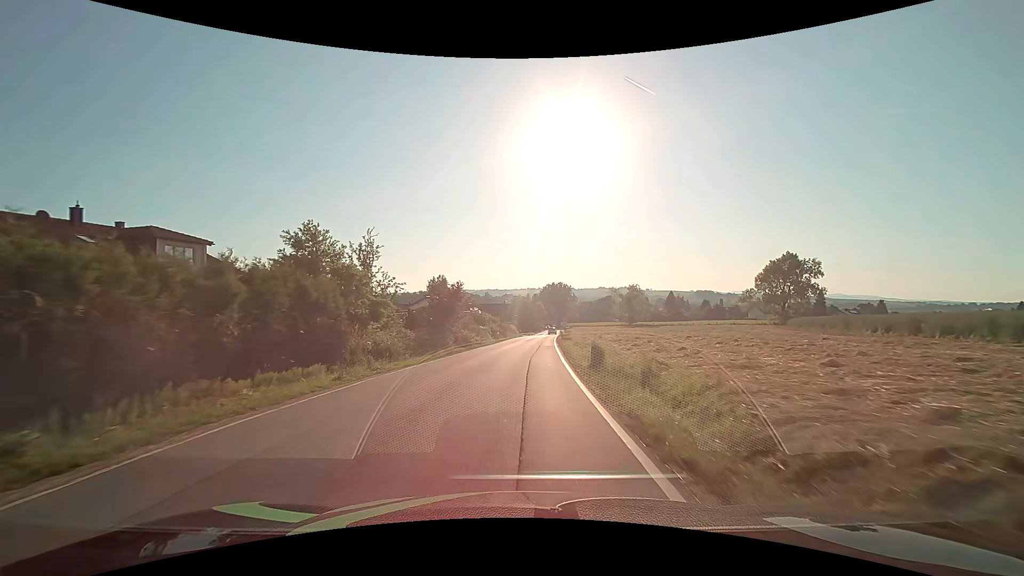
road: secondary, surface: asphalt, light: Day
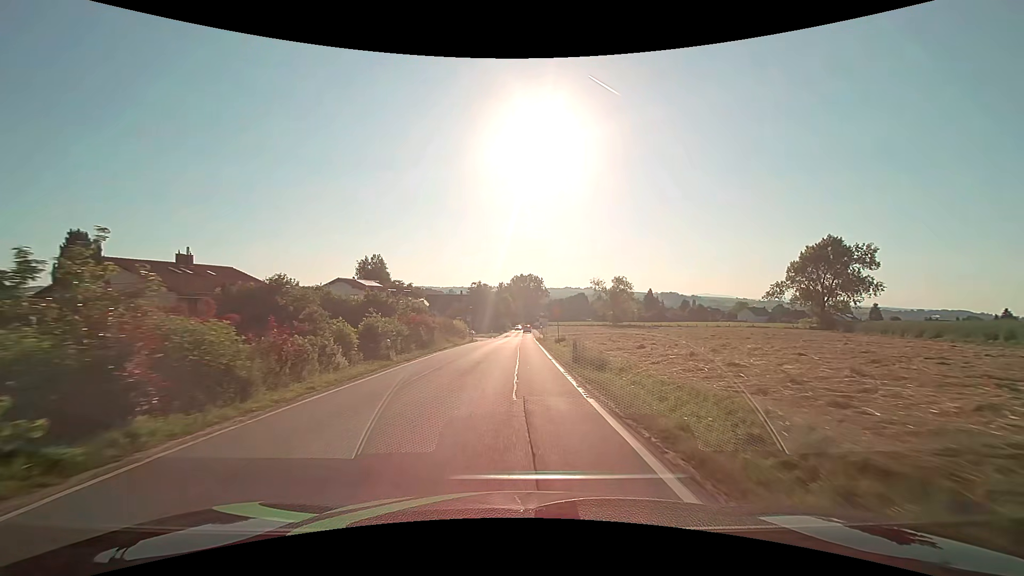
(+1.4, +38.2) m; +4°
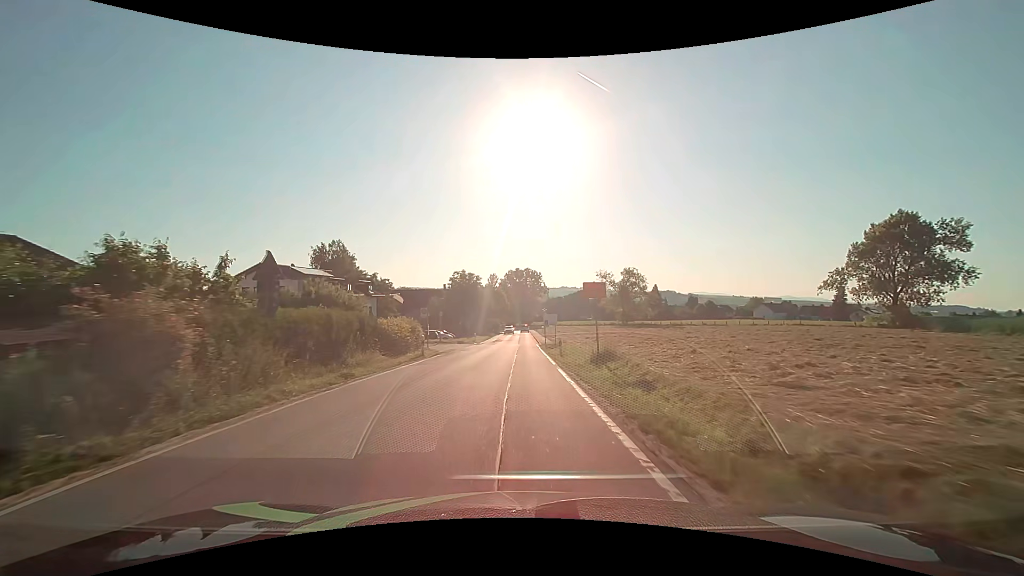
(+0.2, +23.0) m; +1°
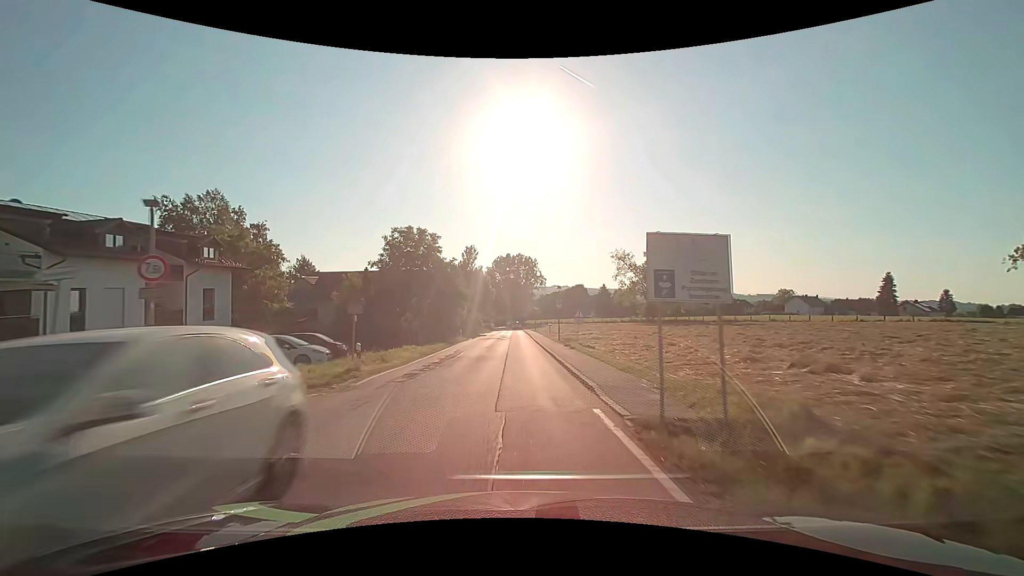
(+0.1, +37.1) m; +1°
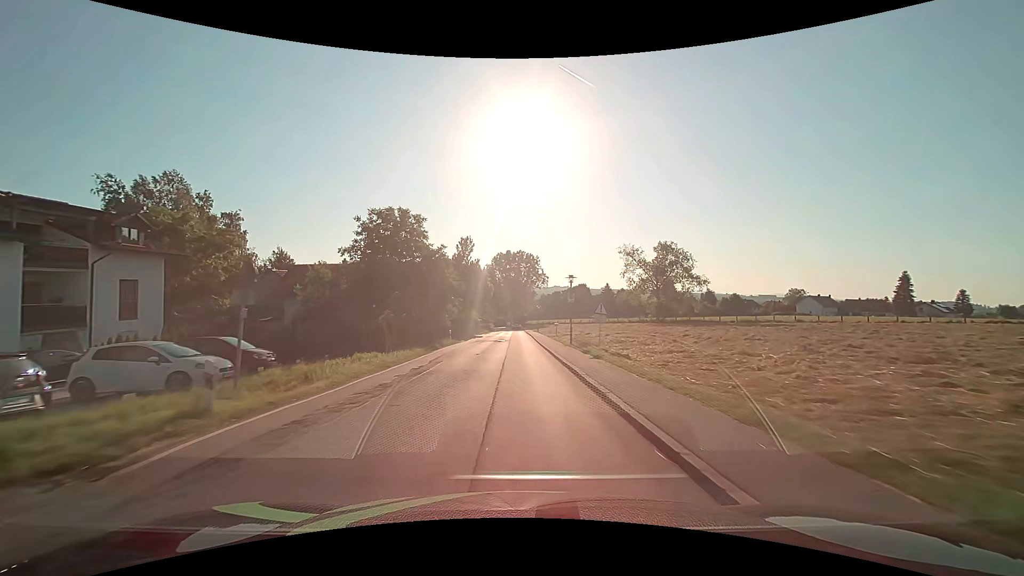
(0.0, +7.8) m; 0°
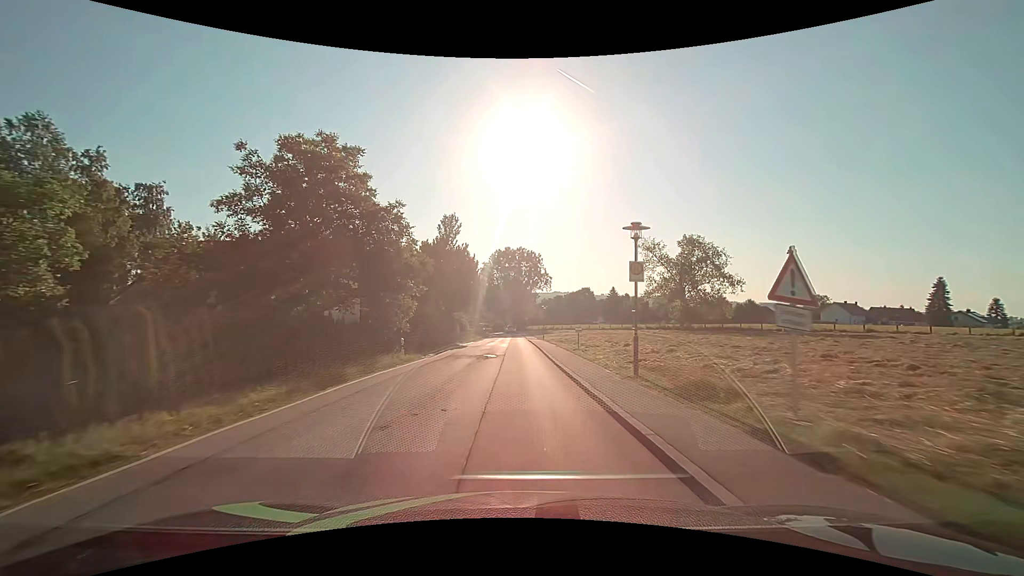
(0.0, +15.8) m; 0°
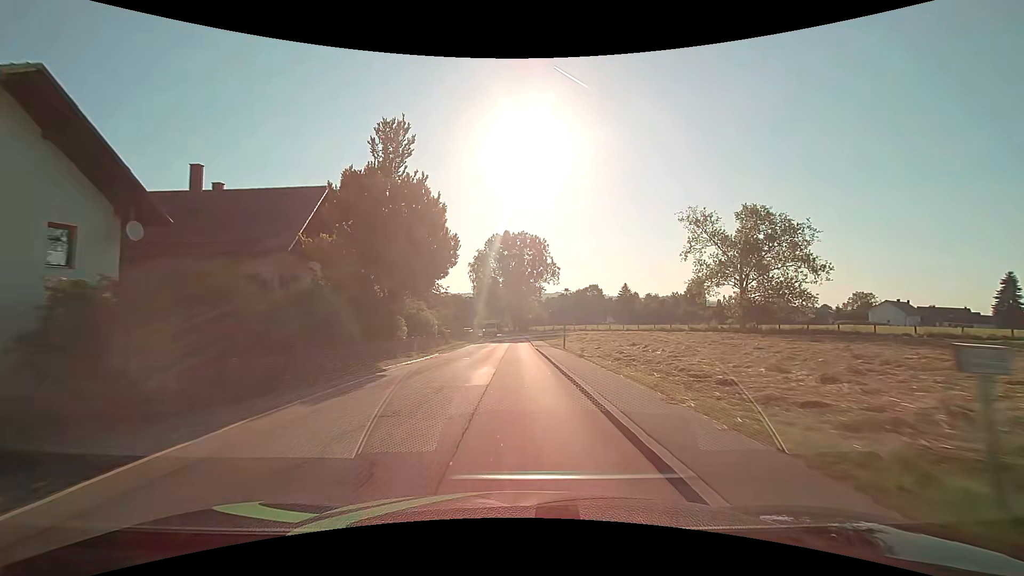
(0.0, +23.7) m; 0°
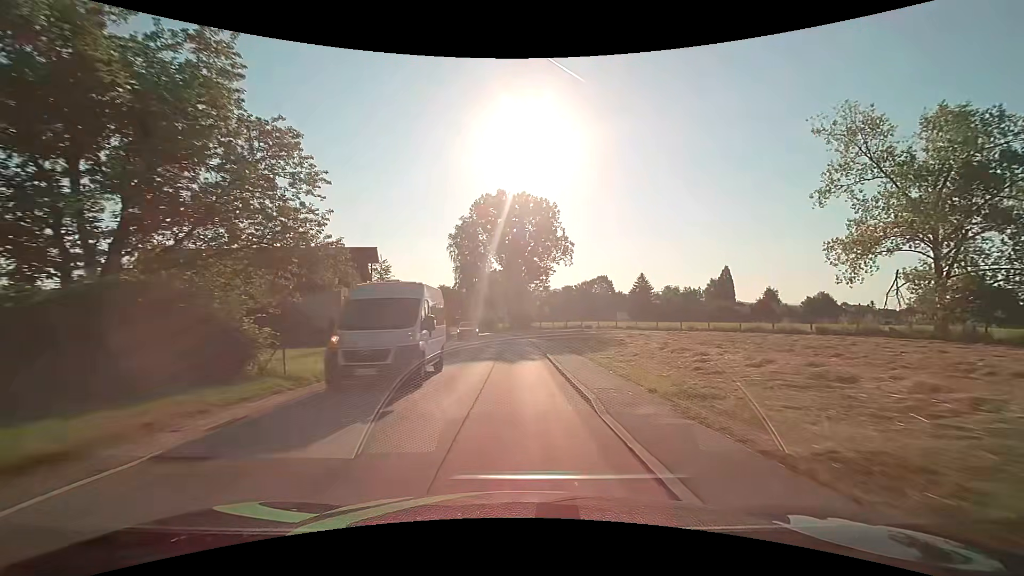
(0.0, +31.1) m; +1°
(0, +10) (0, +20) (-1, +30) (-1, +40) (-2, +50) (-4, +60) (-7, +69) (-10, +79) (-14, +88) (-19, +97) m
